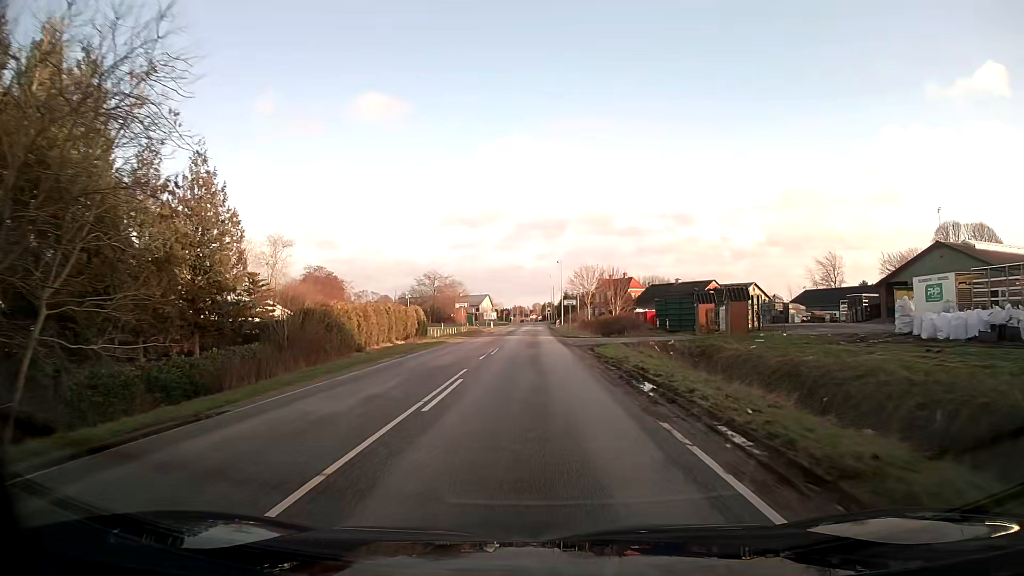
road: secondary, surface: asphalt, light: Day
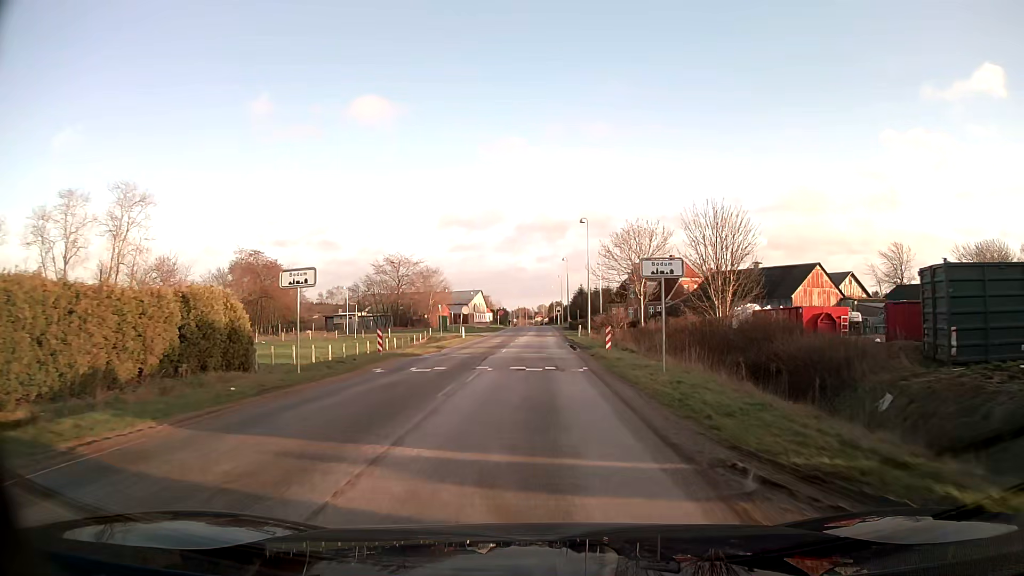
(-0.3, +40.6) m; -1°
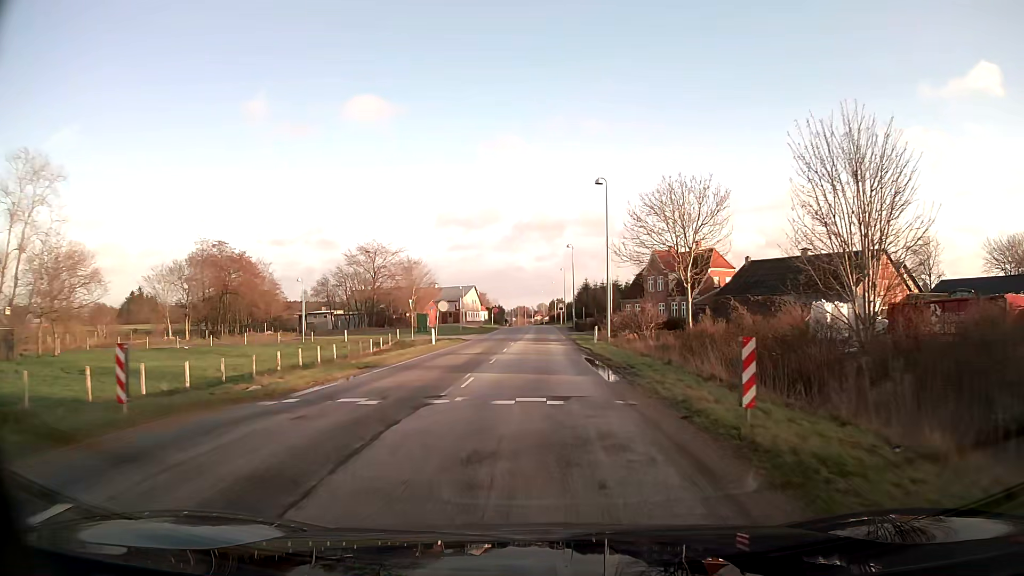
(0.0, +14.8) m; 0°
(0, +10) (0, +20) (0, +30) (0, +40) (0, +50) (0, +60) (0, +70) (0, +80) (0, +90) (0, +100) m
